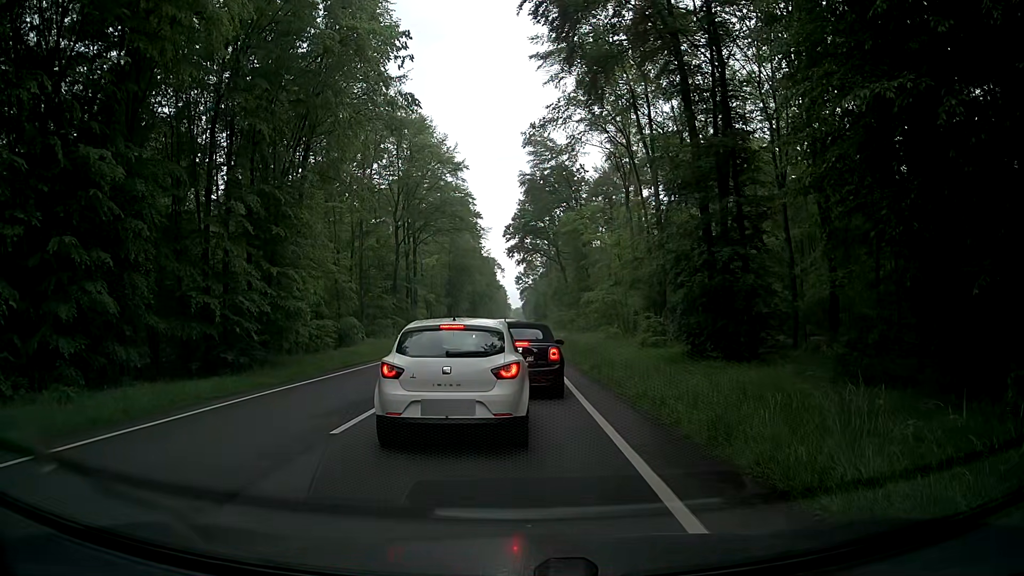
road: primary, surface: asphalt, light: Day
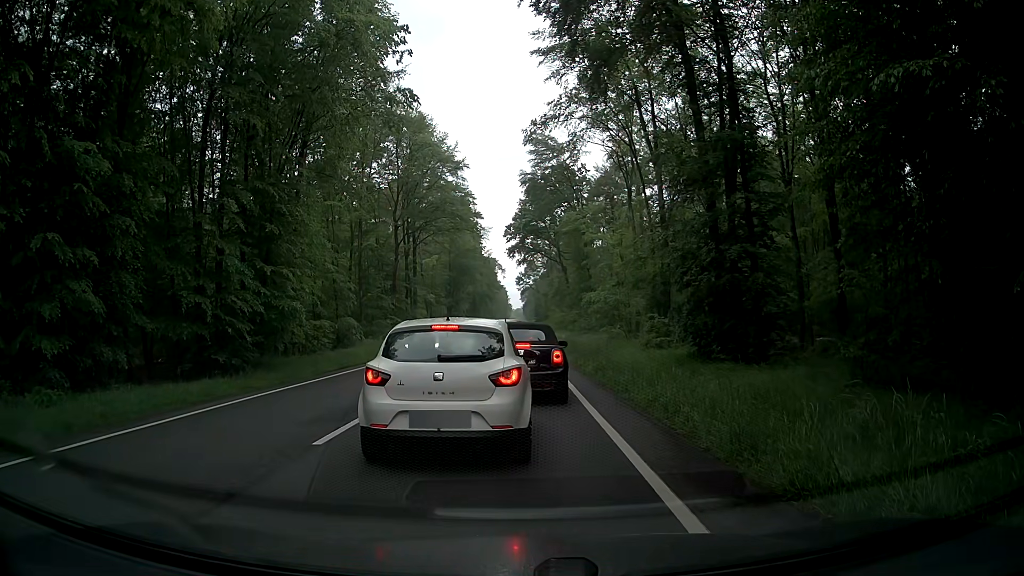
(0.0, +0.8) m; 0°
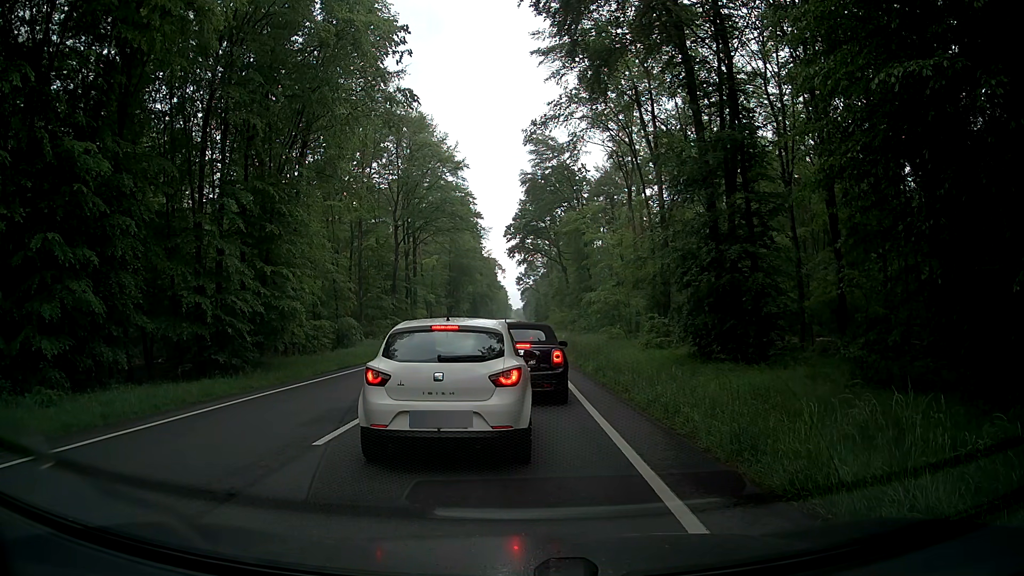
(0.0, +0.1) m; 0°
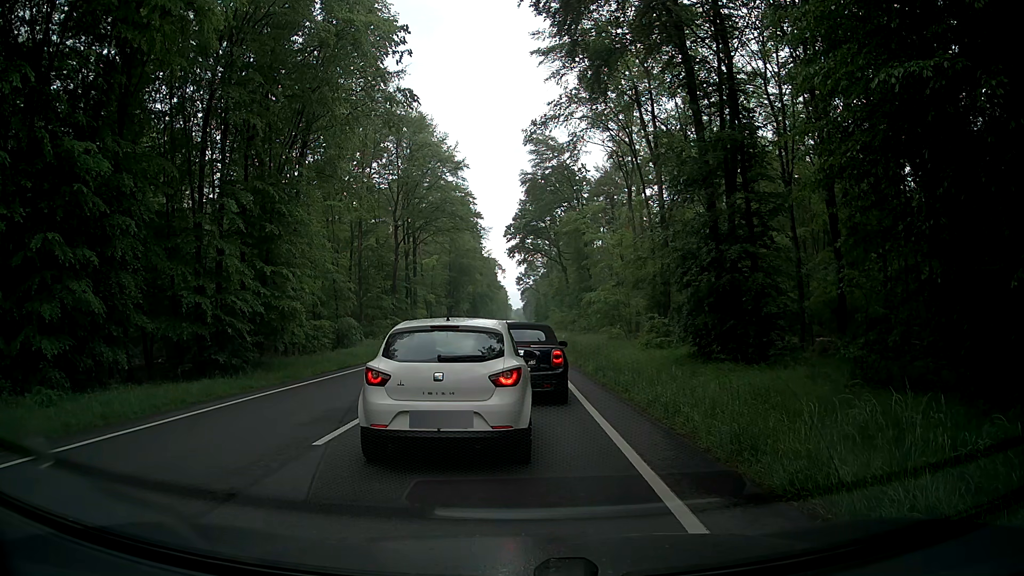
(0.0, 0.0) m; 0°
